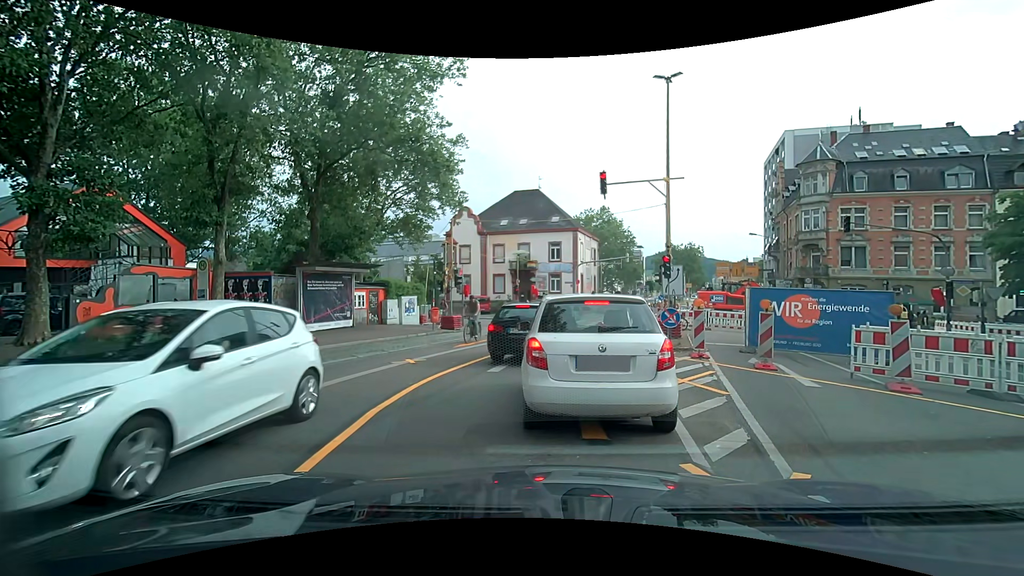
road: secondary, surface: asphalt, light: Day
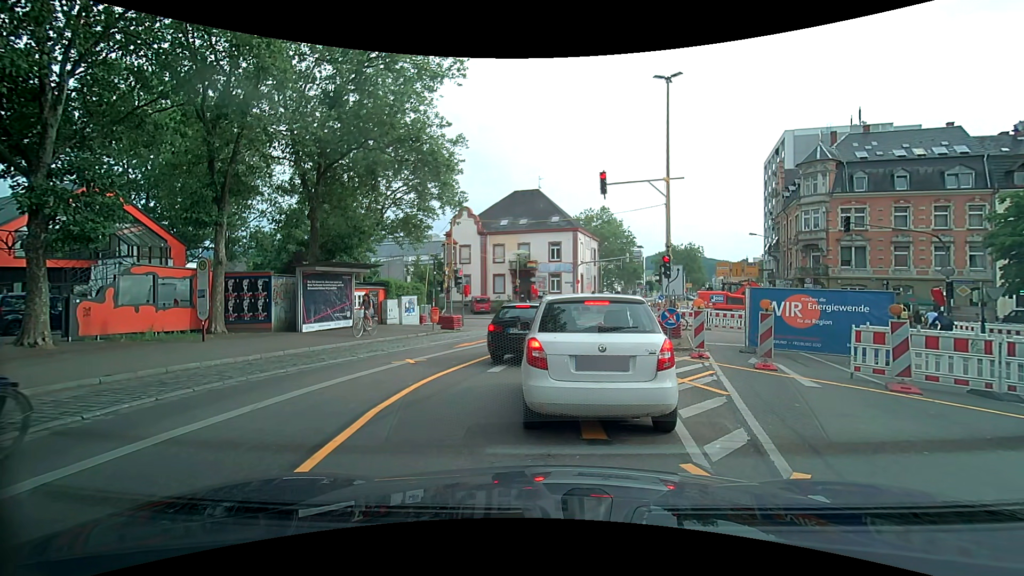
(0.0, 0.0) m; 0°
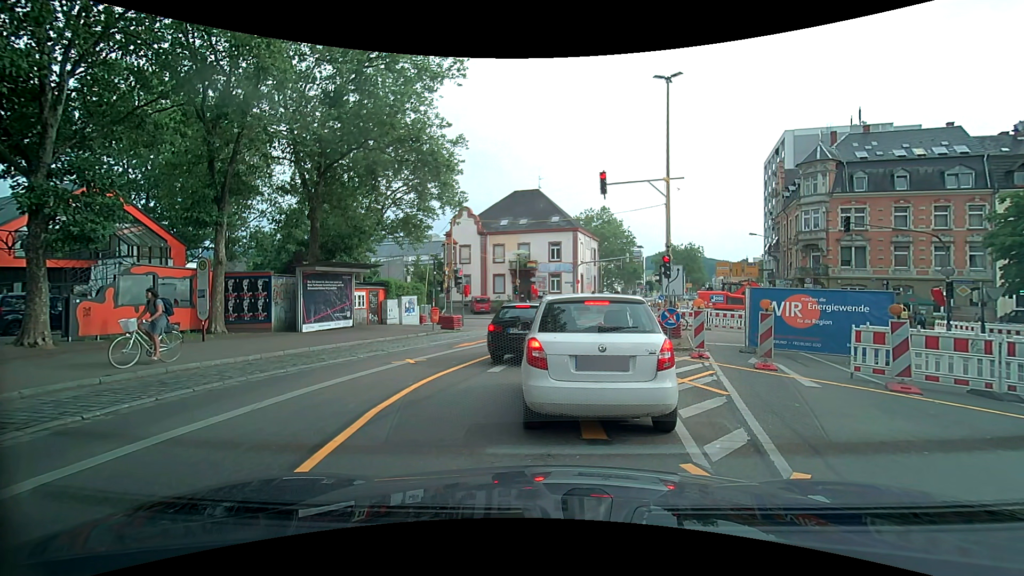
(0.0, 0.0) m; 0°
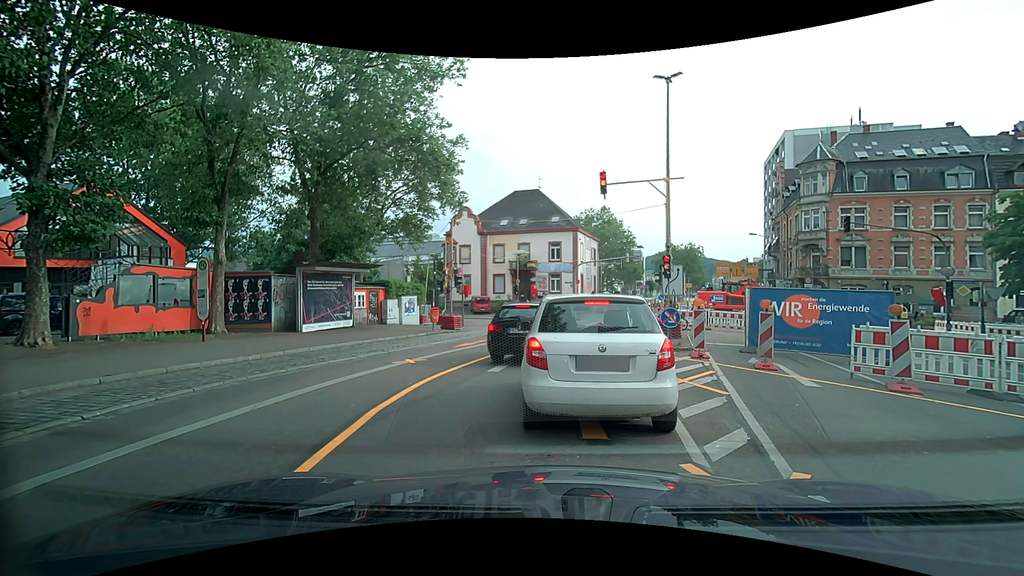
(0.0, 0.0) m; 0°
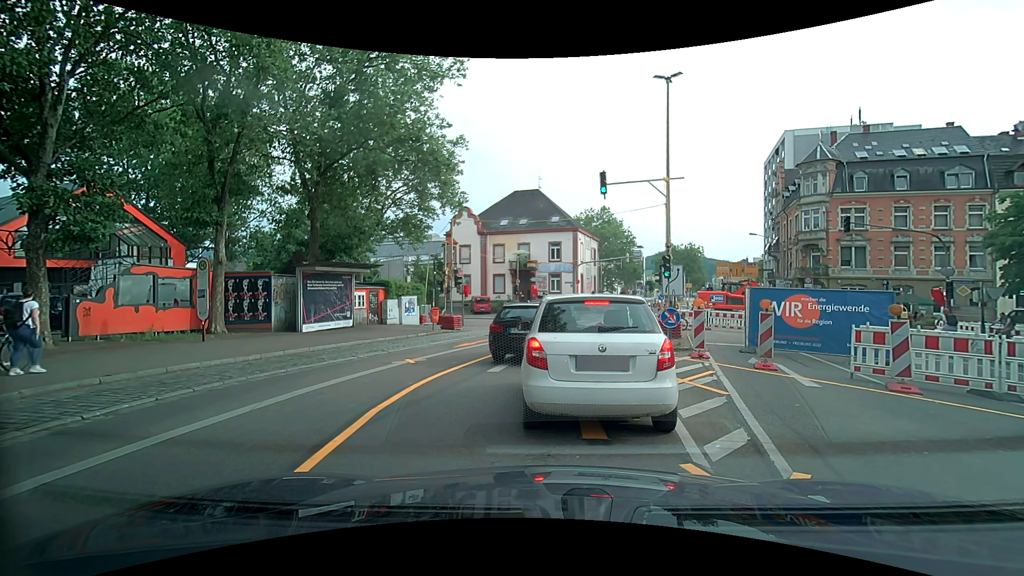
(0.0, 0.0) m; 0°
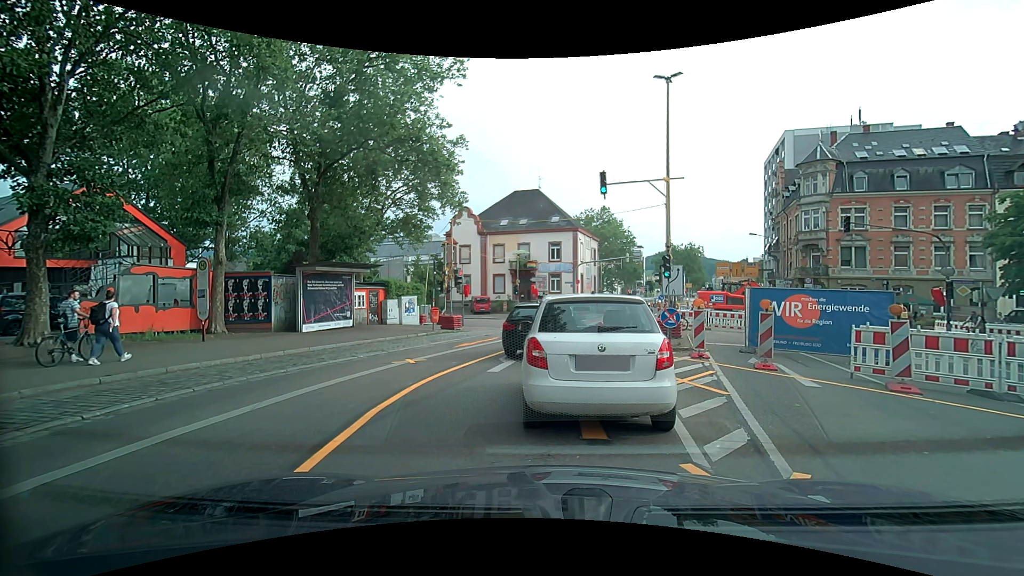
(0.0, 0.0) m; 0°
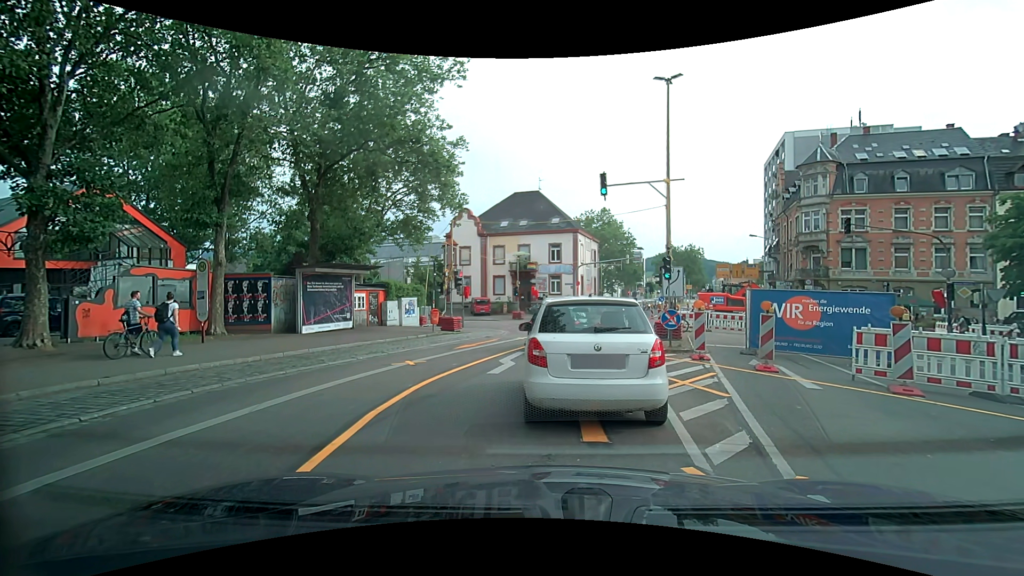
(0.0, 0.0) m; 0°
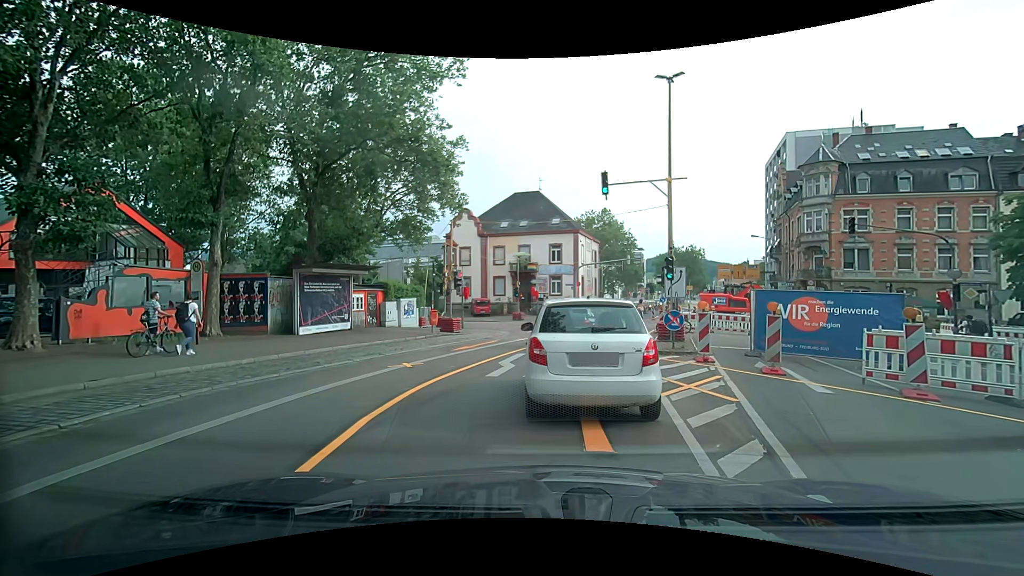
(0.0, +0.3) m; 0°
(0, +10) (0, +20) (+1, +30) (+4, +40) (+7, +49) (+12, +57) (+16, +67) (+20, +76) (+22, +86) (+23, +96) m
